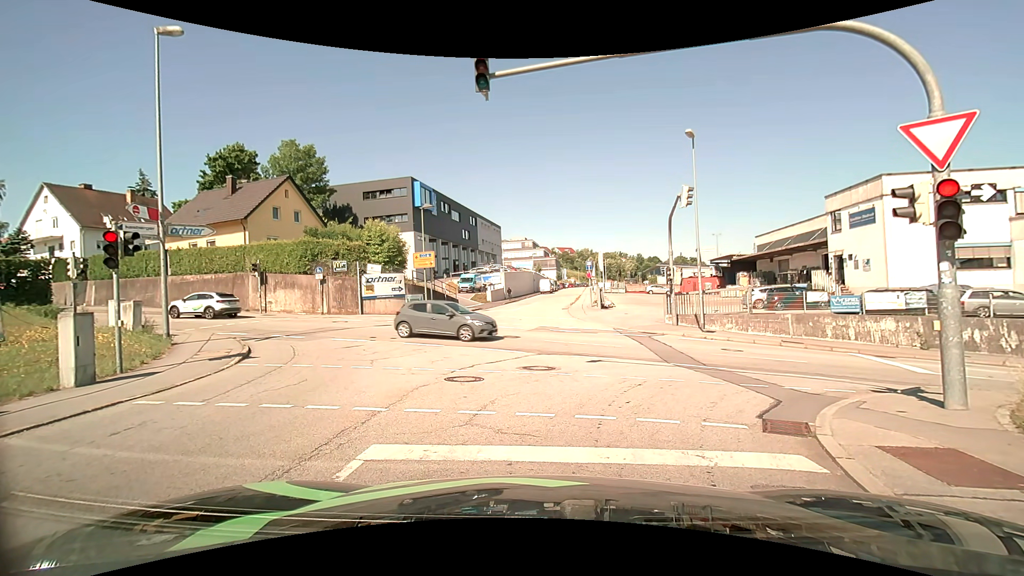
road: residential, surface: asphalt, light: Day
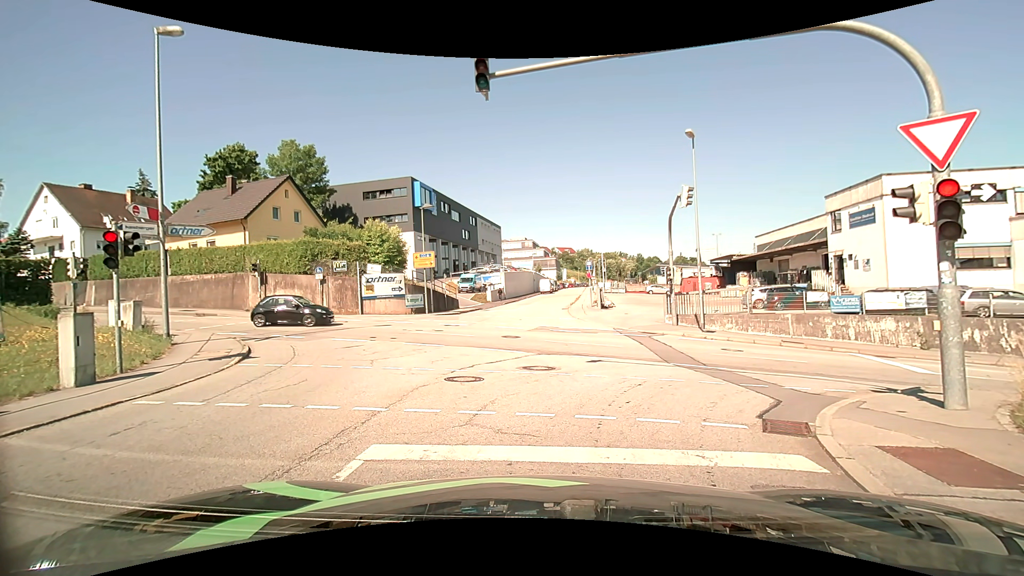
(0.0, 0.0) m; 0°
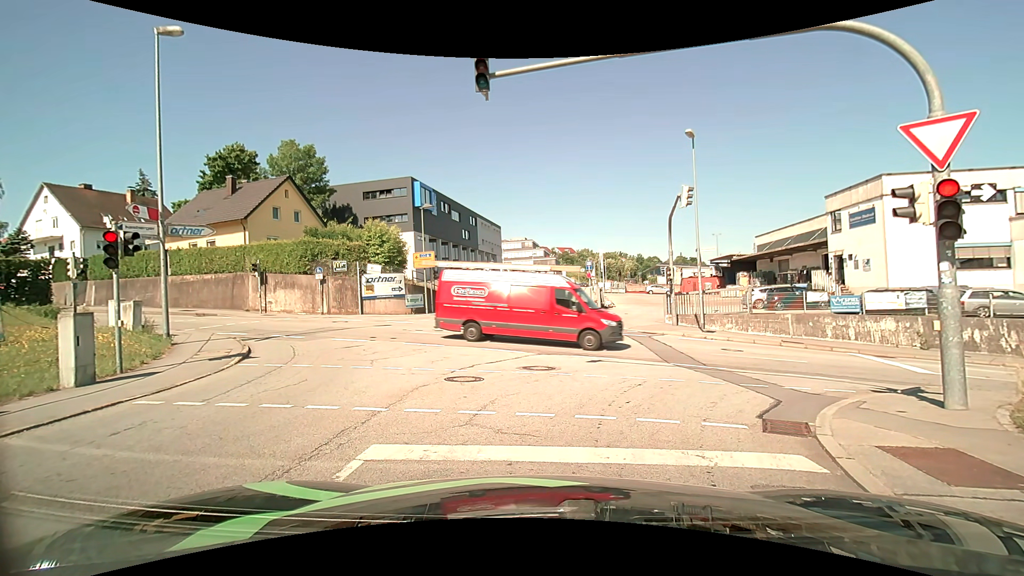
(0.0, 0.0) m; 0°
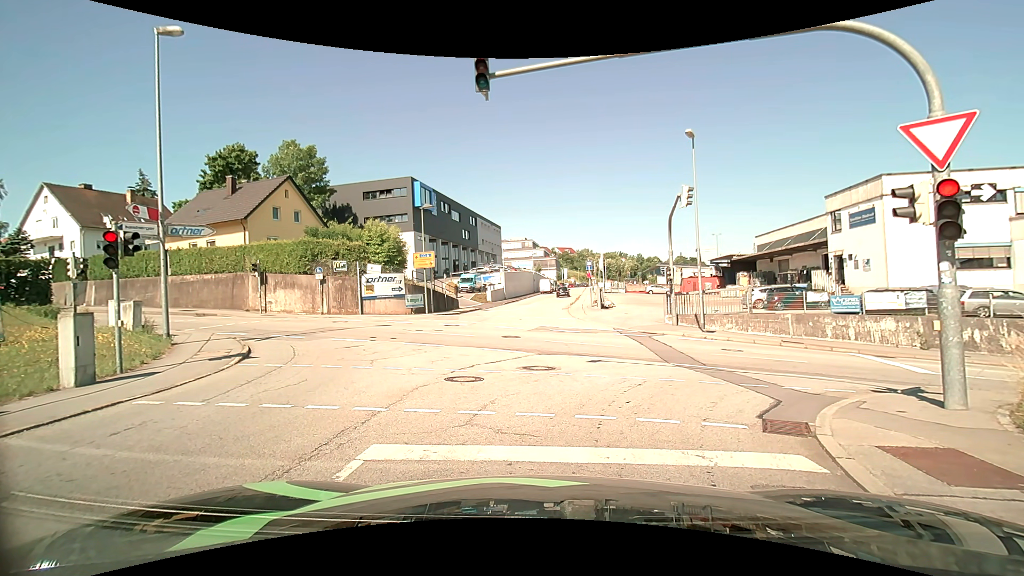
(0.0, 0.0) m; 0°
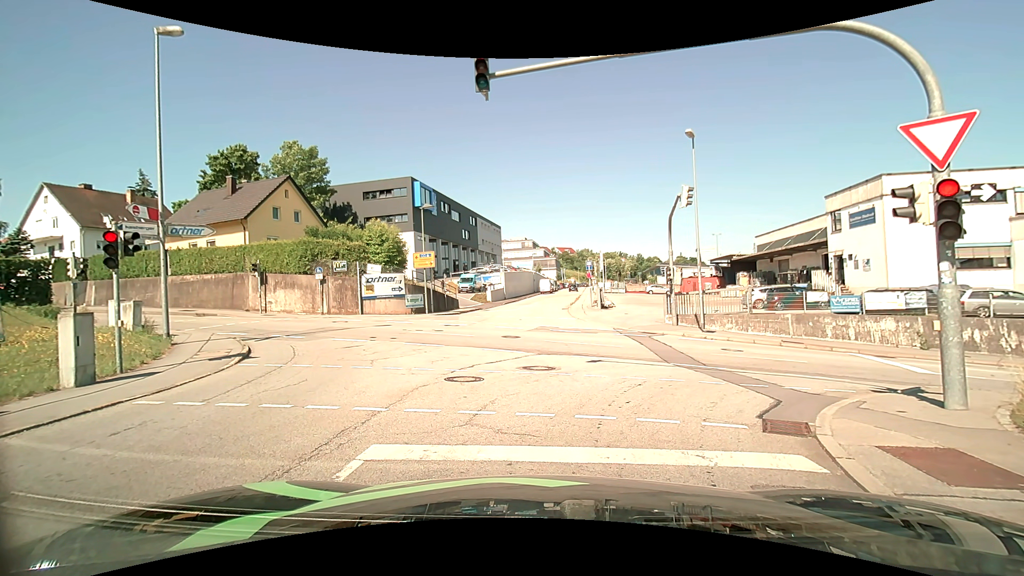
(0.0, 0.0) m; 0°
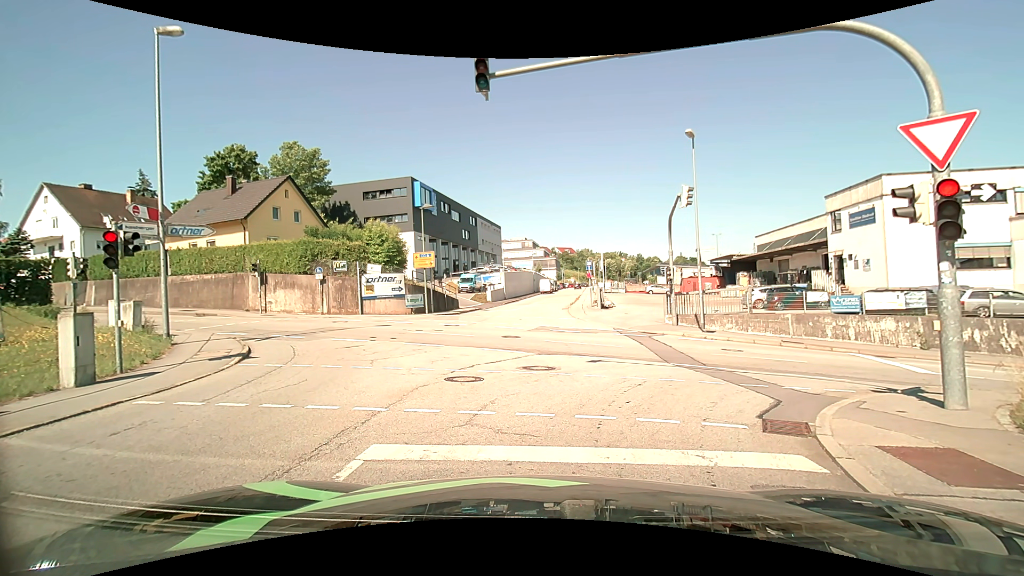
(0.0, 0.0) m; 0°
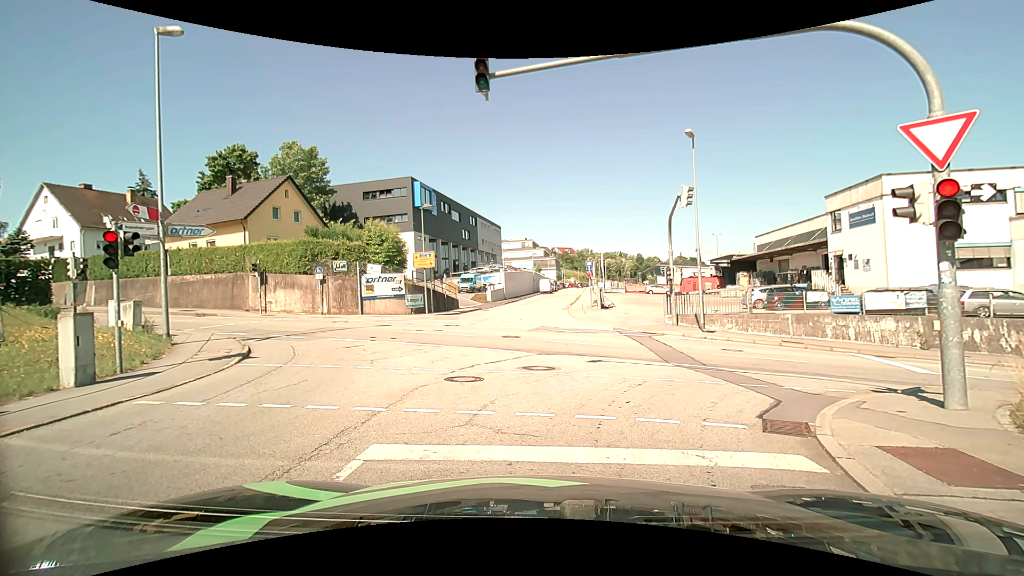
(0.0, 0.0) m; 0°
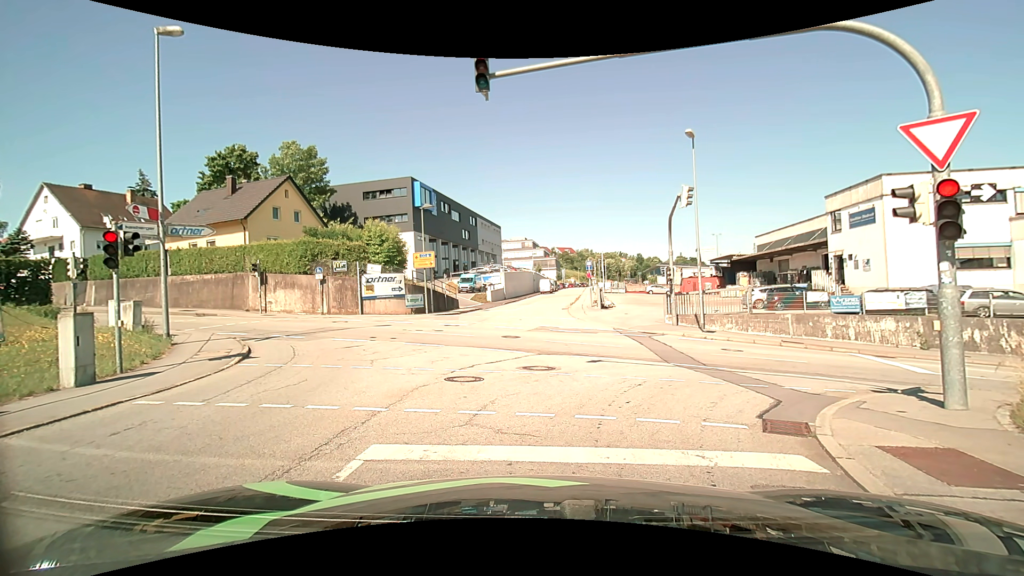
(0.0, 0.0) m; 0°
